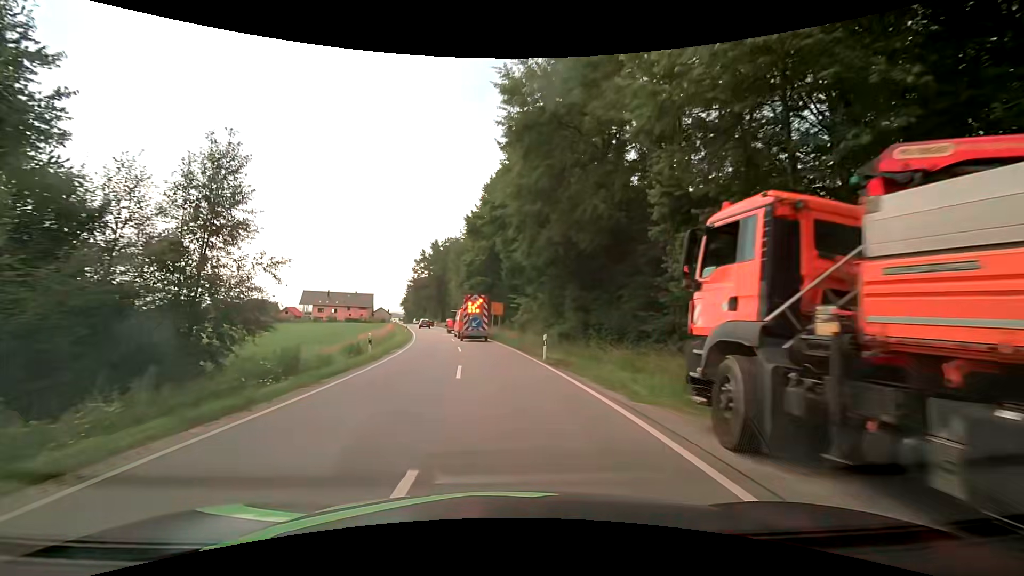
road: secondary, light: Day
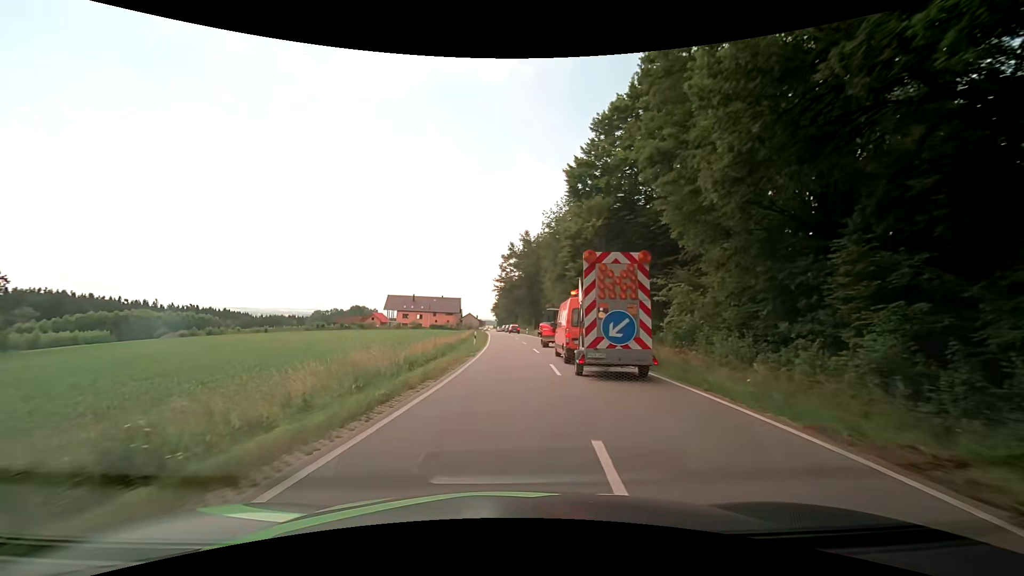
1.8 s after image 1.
(-2.5, +22.6) m; -11°
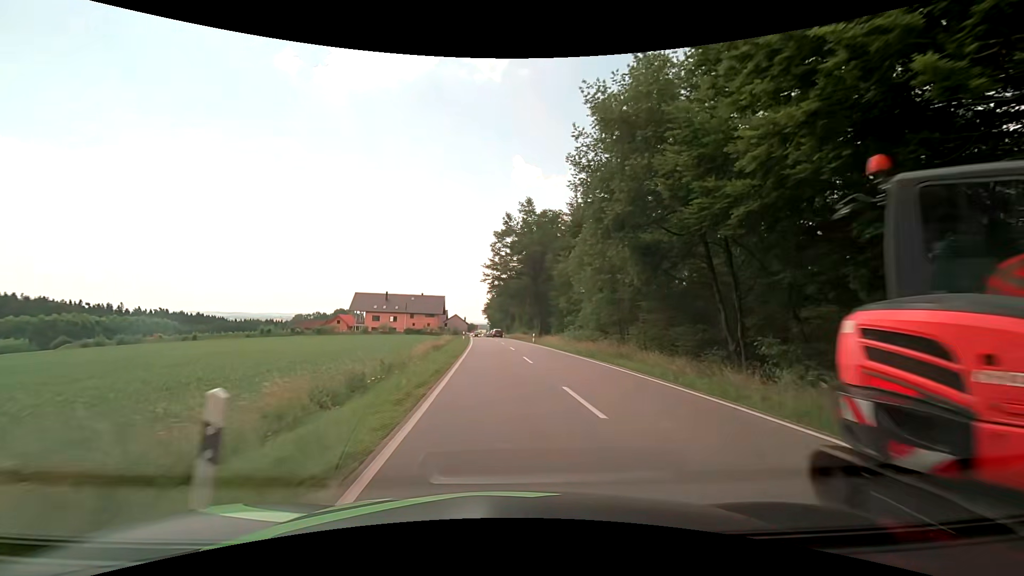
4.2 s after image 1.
(-0.3, +30.4) m; 0°
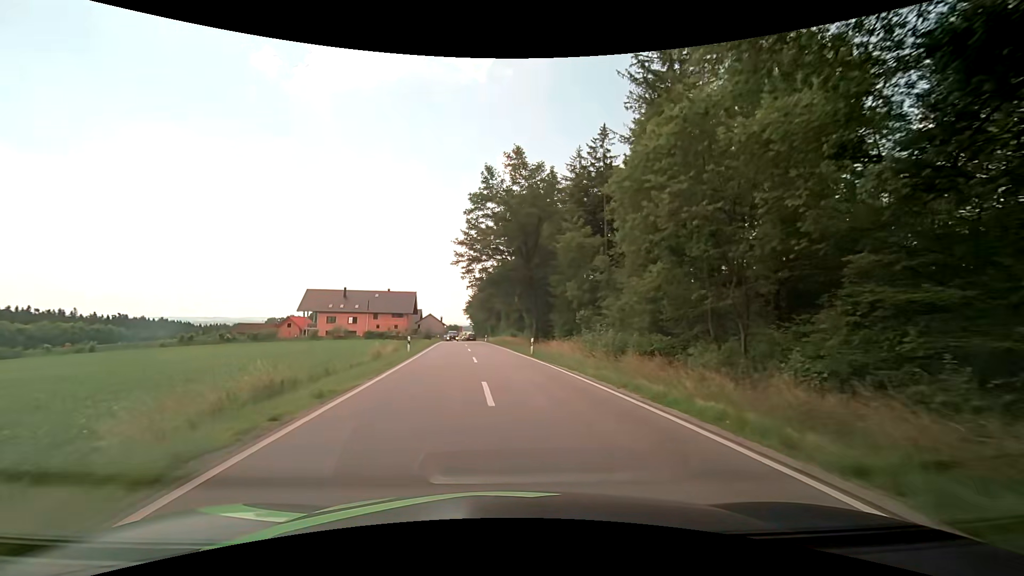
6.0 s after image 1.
(+0.5, +22.8) m; +2°
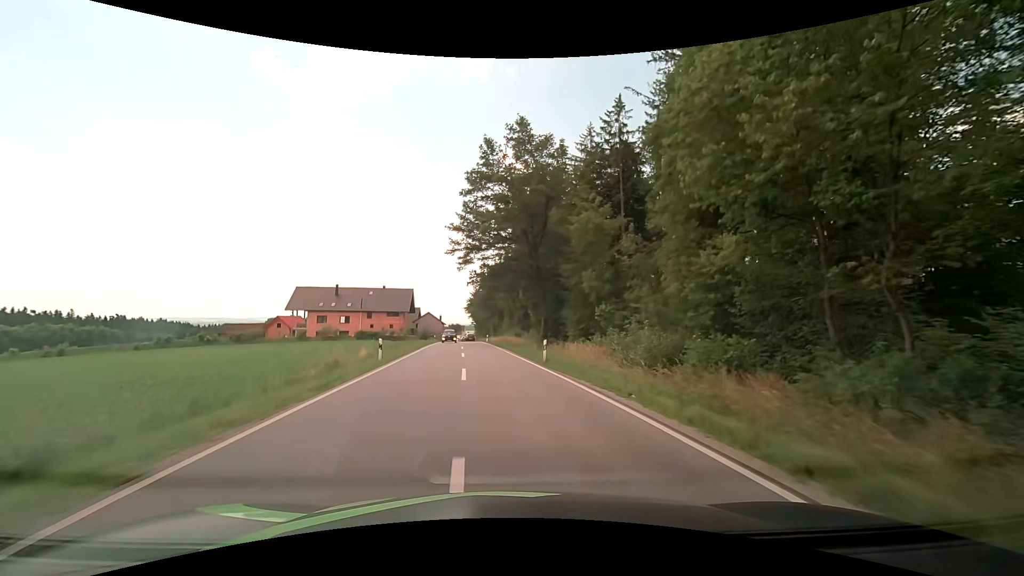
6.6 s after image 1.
(0.0, +7.6) m; 0°
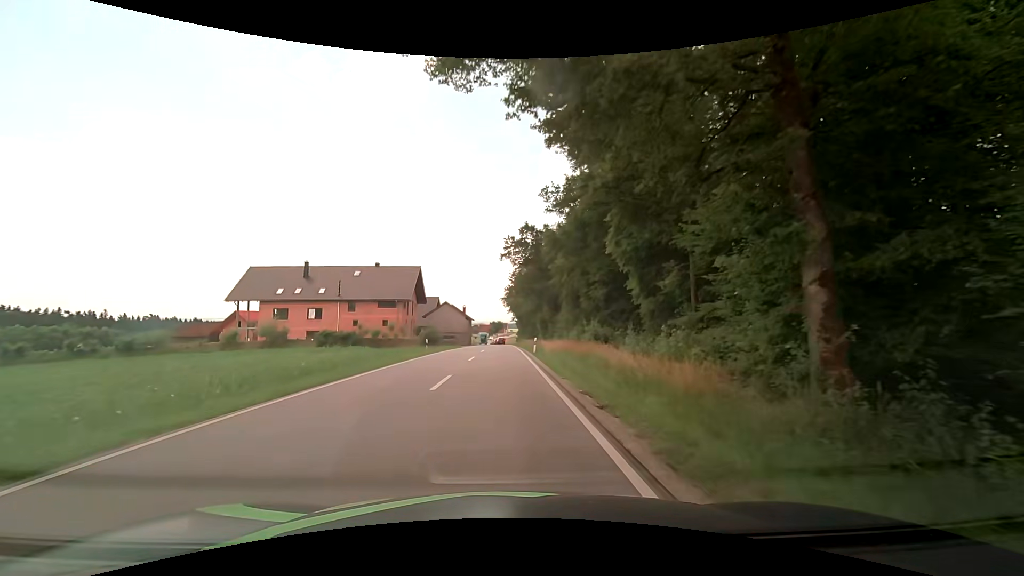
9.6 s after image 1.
(-1.7, +38.1) m; -5°
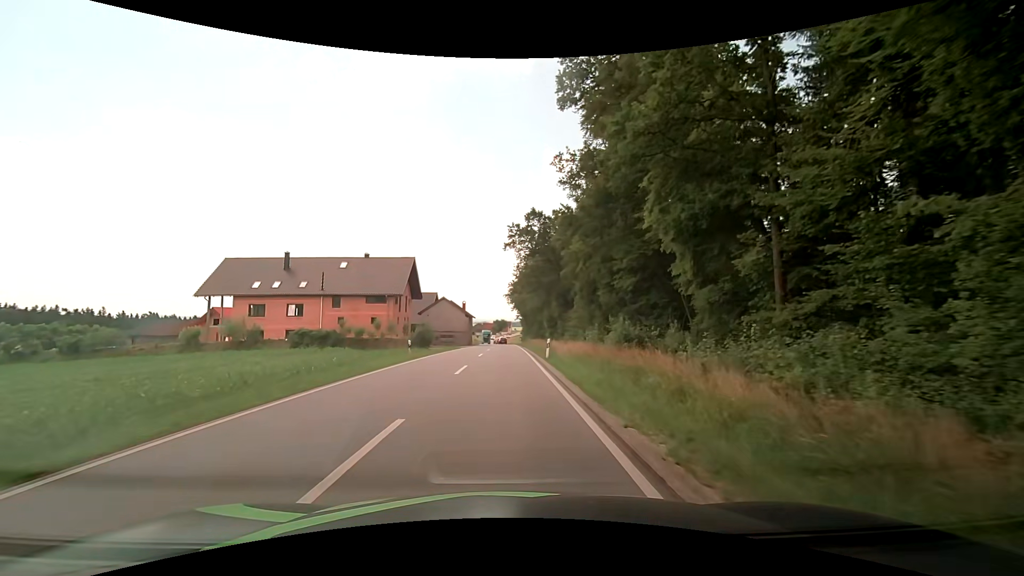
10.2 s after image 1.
(-0.1, +7.6) m; -1°
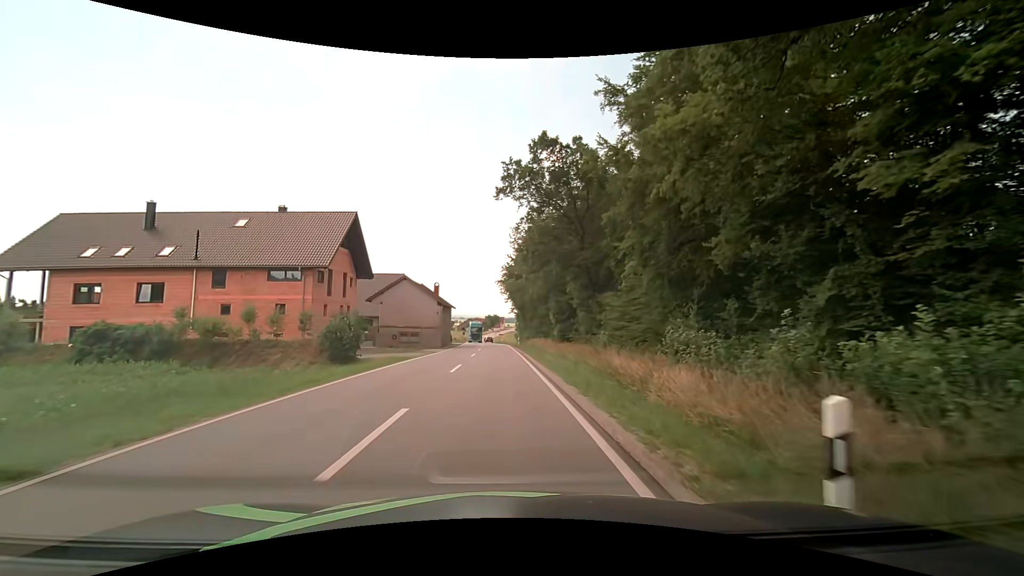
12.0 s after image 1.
(+0.1, +23.0) m; +1°
(0, +10) (0, +20) (0, +30) (0, +40) (-1, +50) (-1, +60) (-1, +70) (-2, +80) (-3, +90) (-3, +100) m
